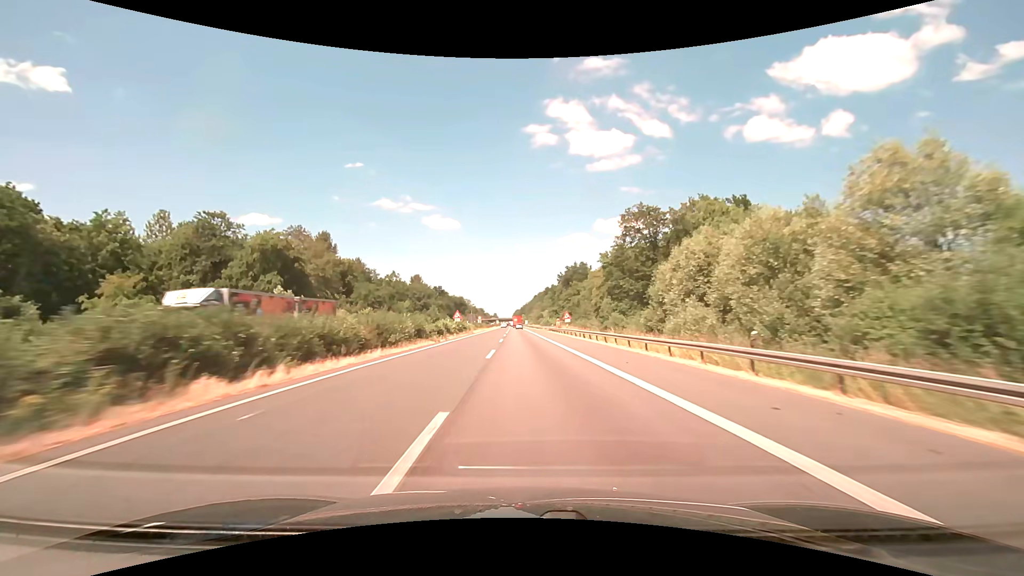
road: motorway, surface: asphalt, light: Day
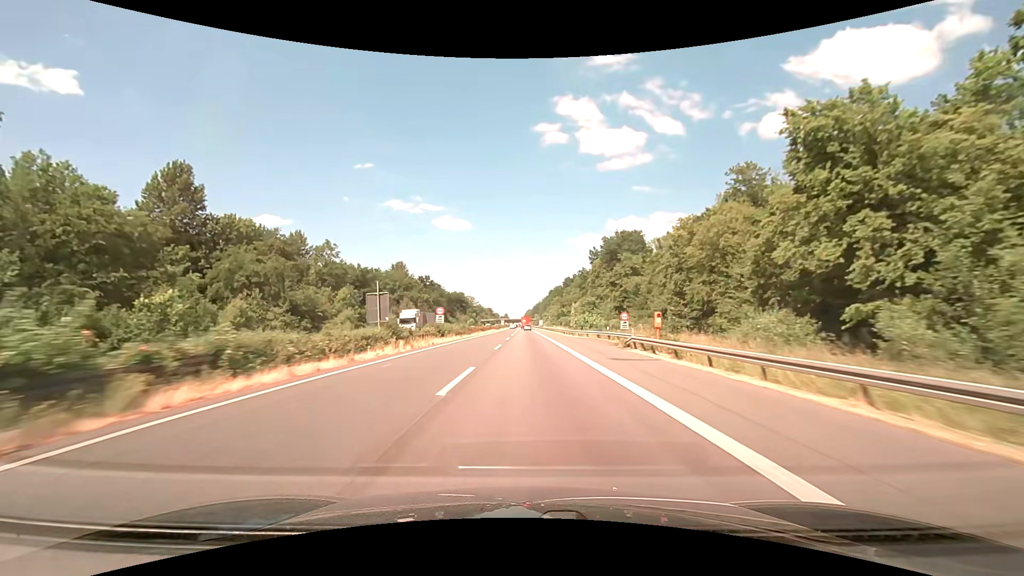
(-0.7, +64.0) m; -1°
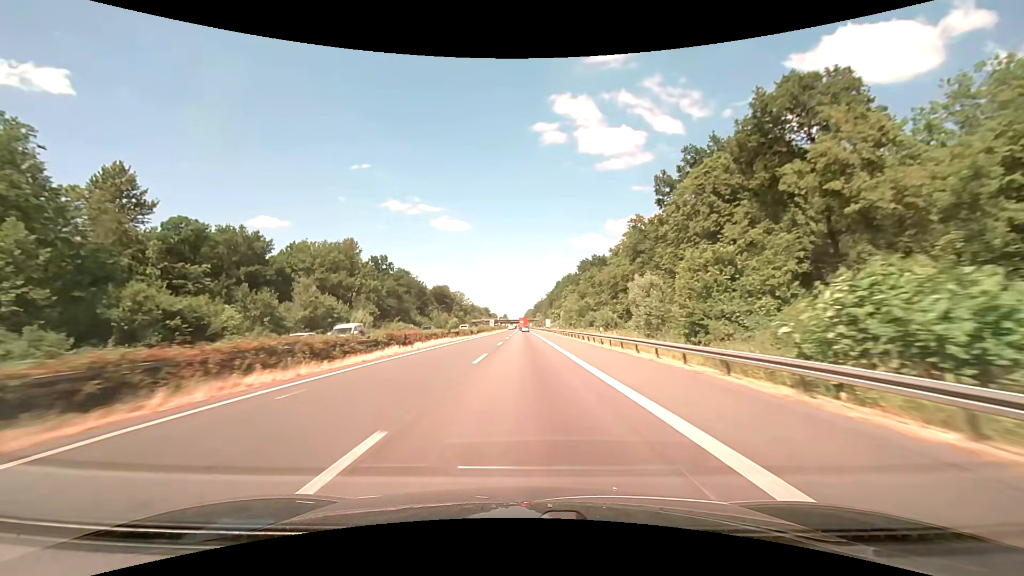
(+0.3, +63.4) m; 0°
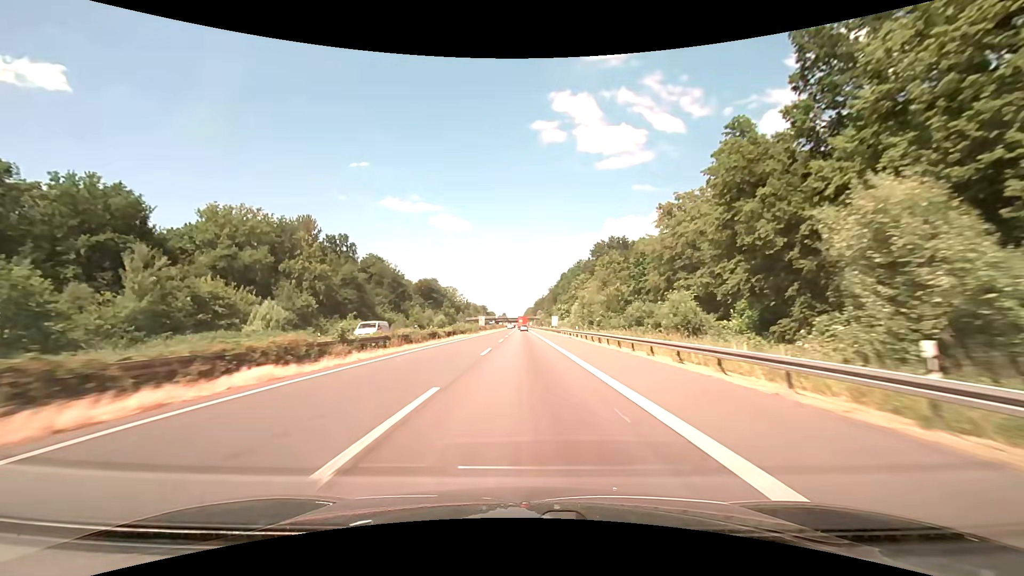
(0.0, +31.7) m; 0°
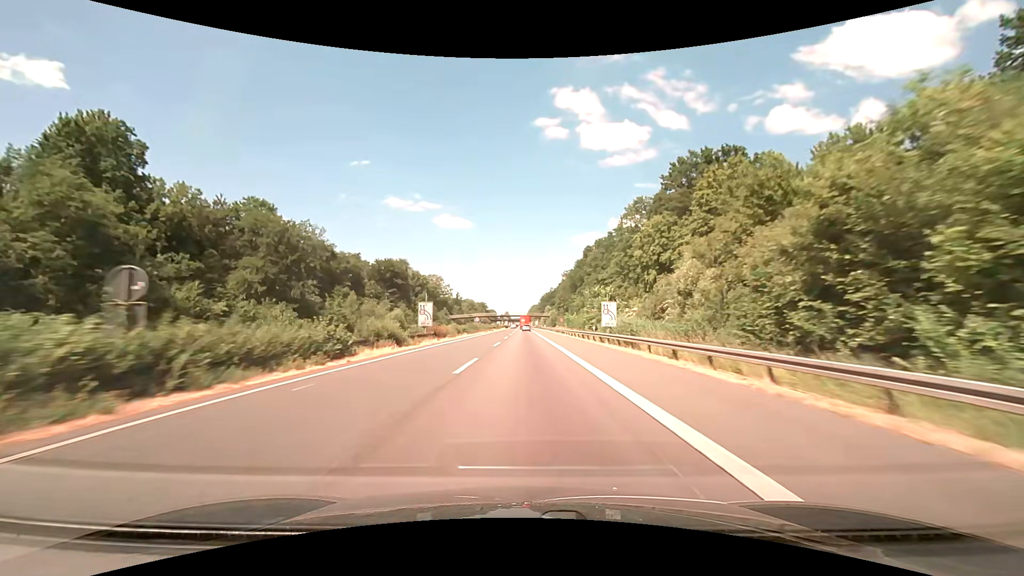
(-0.2, +63.2) m; 0°
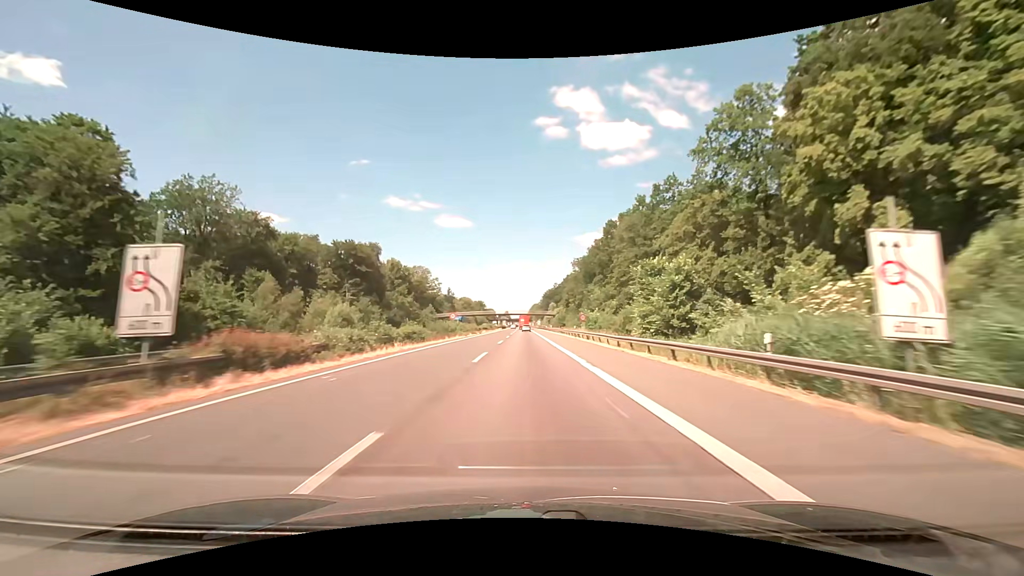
(-0.1, +31.6) m; 0°
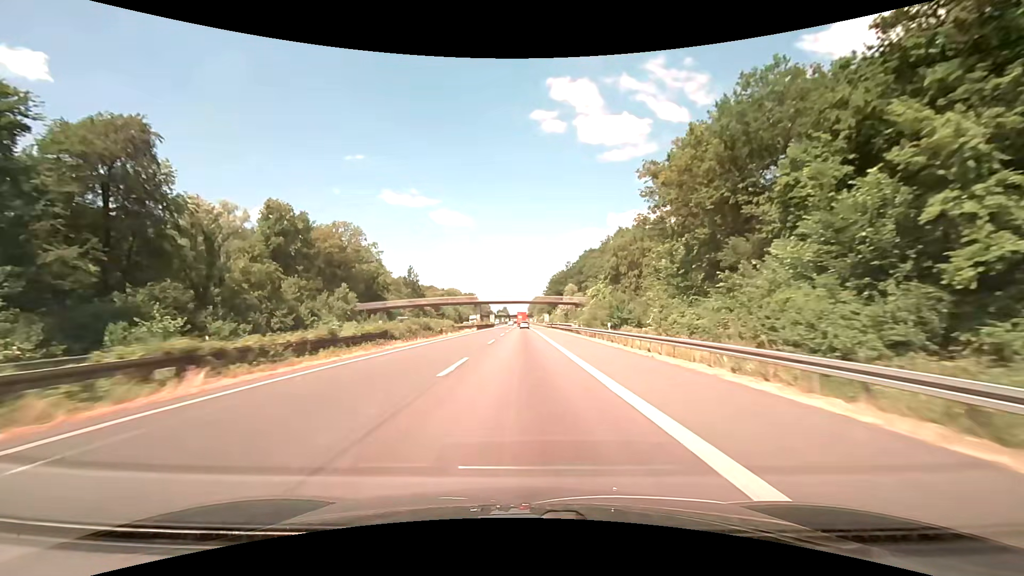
(+0.2, +77.8) m; 0°
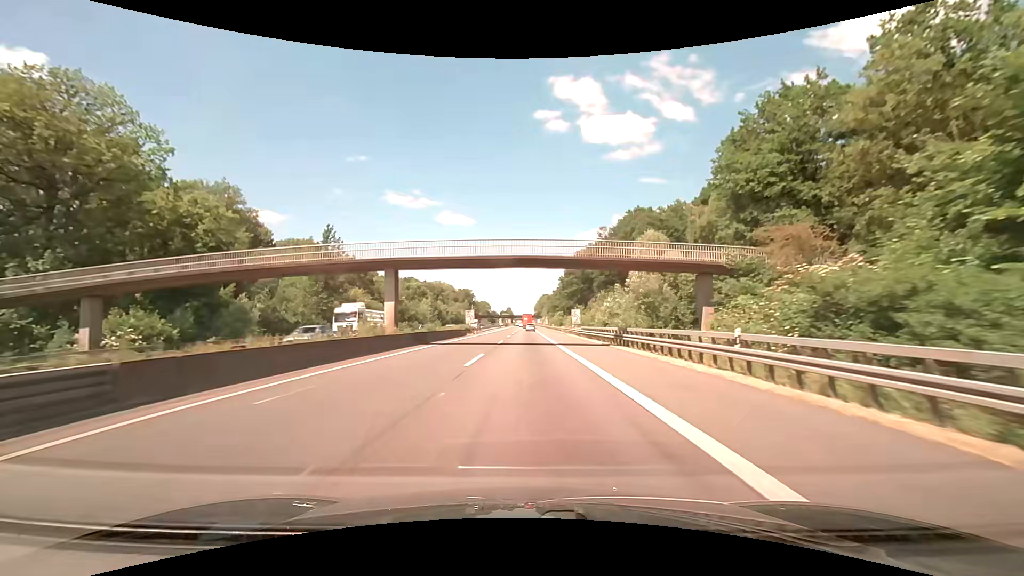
(-0.4, +67.9) m; -1°
(0, +10) (0, +20) (0, +30) (0, +40) (0, +50) (0, +60) (0, +70) (+1, +80) (+1, +90) (+1, +100) m
